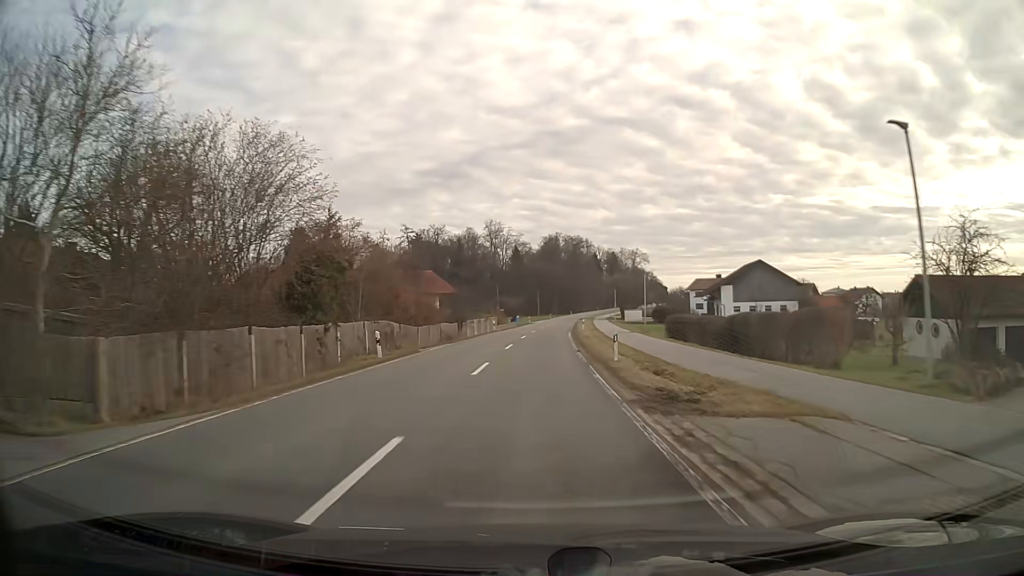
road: secondary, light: Day
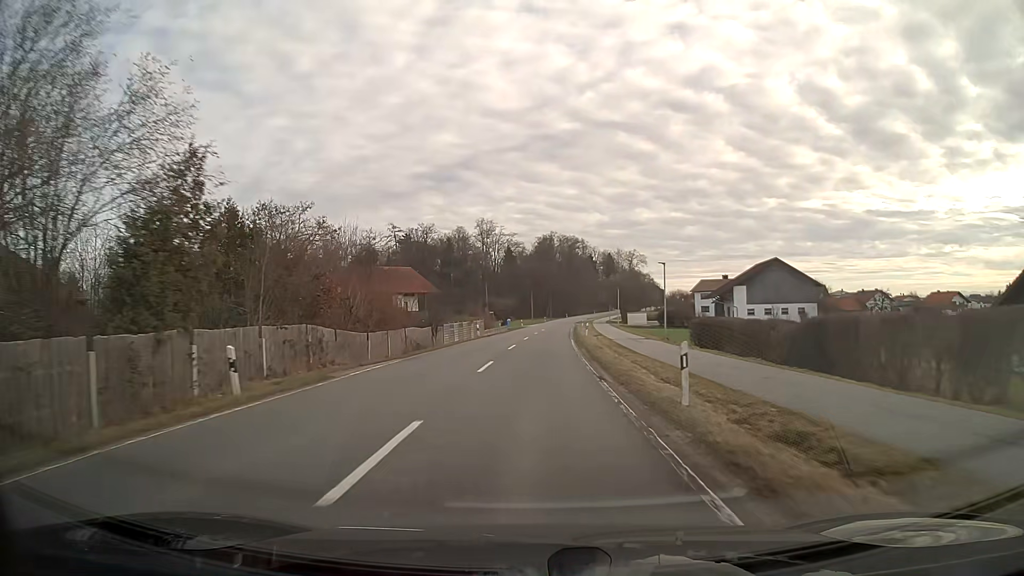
(+0.1, +10.9) m; +1°
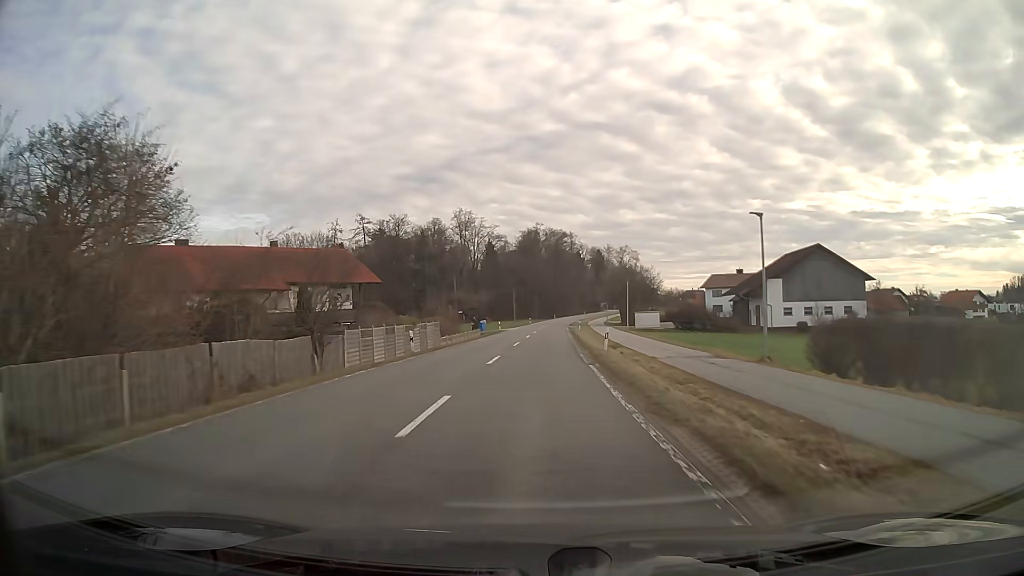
(+0.3, +21.7) m; +1°
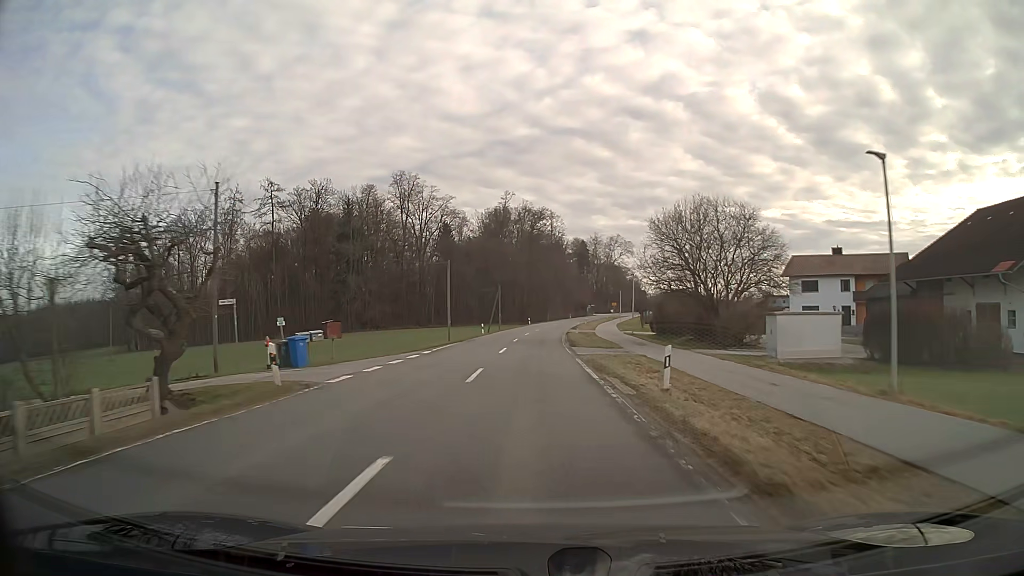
(+1.2, +53.7) m; +2°
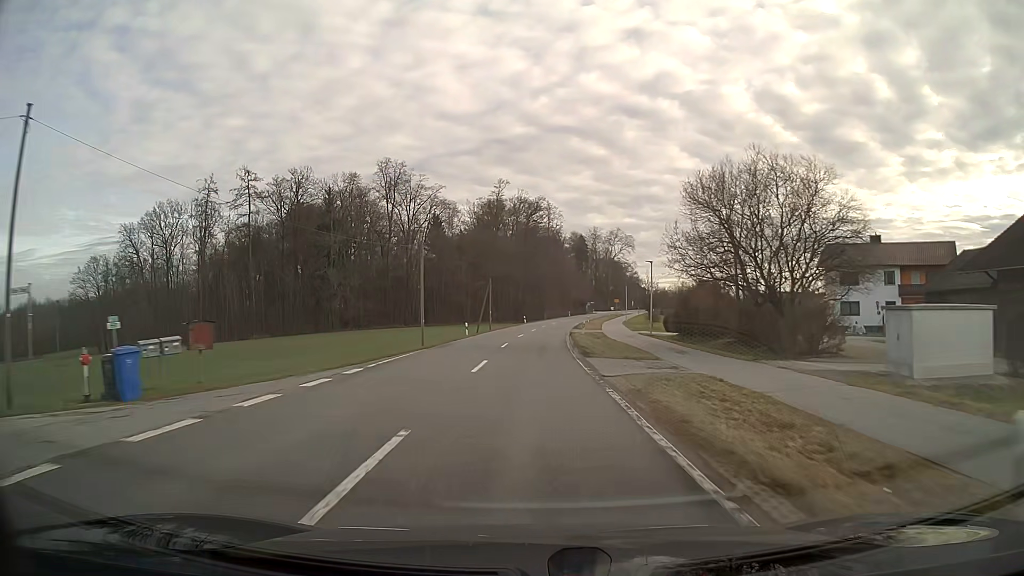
(0.0, +10.6) m; 0°
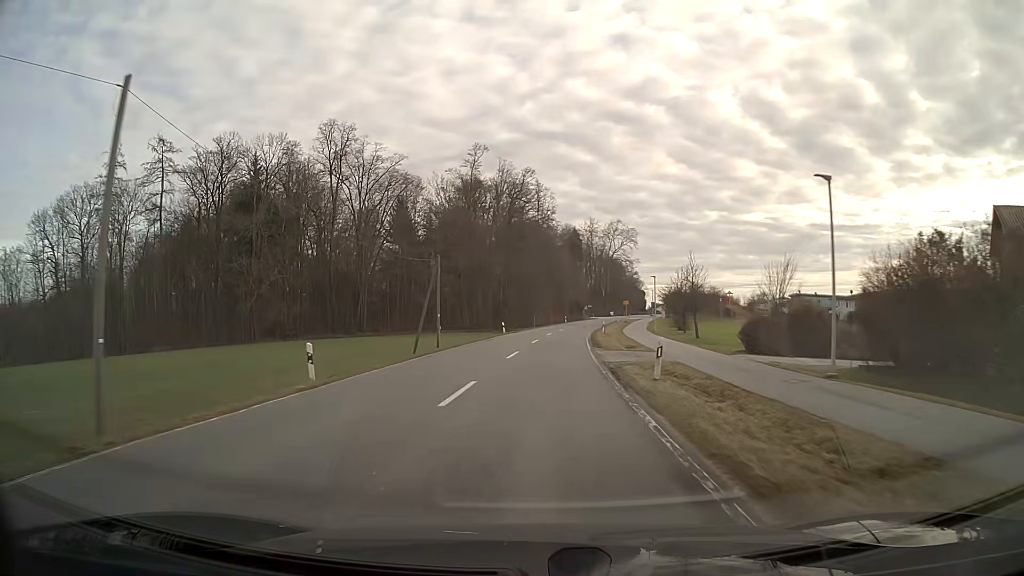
(+0.3, +30.5) m; +1°
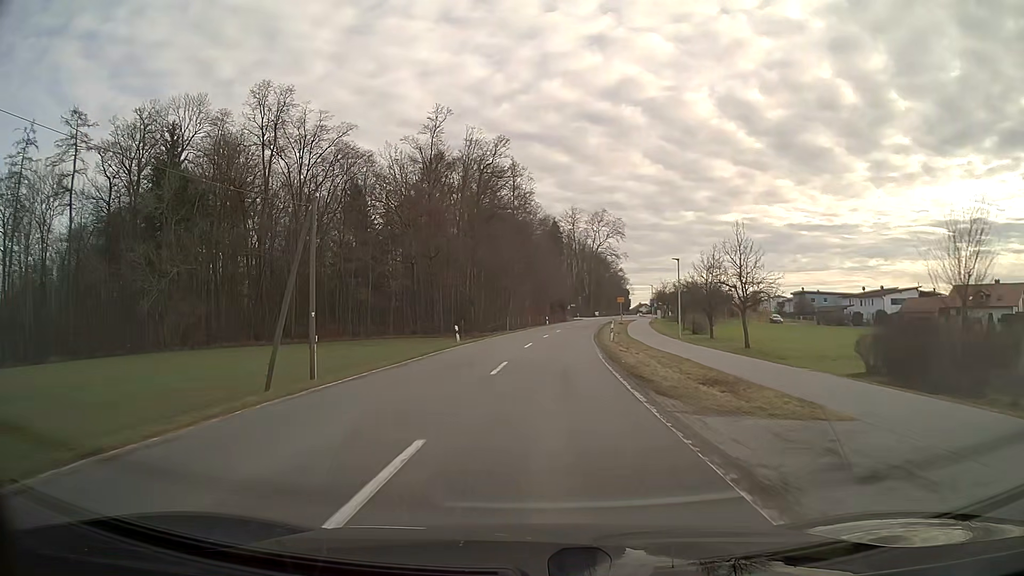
(+0.3, +19.1) m; +2°
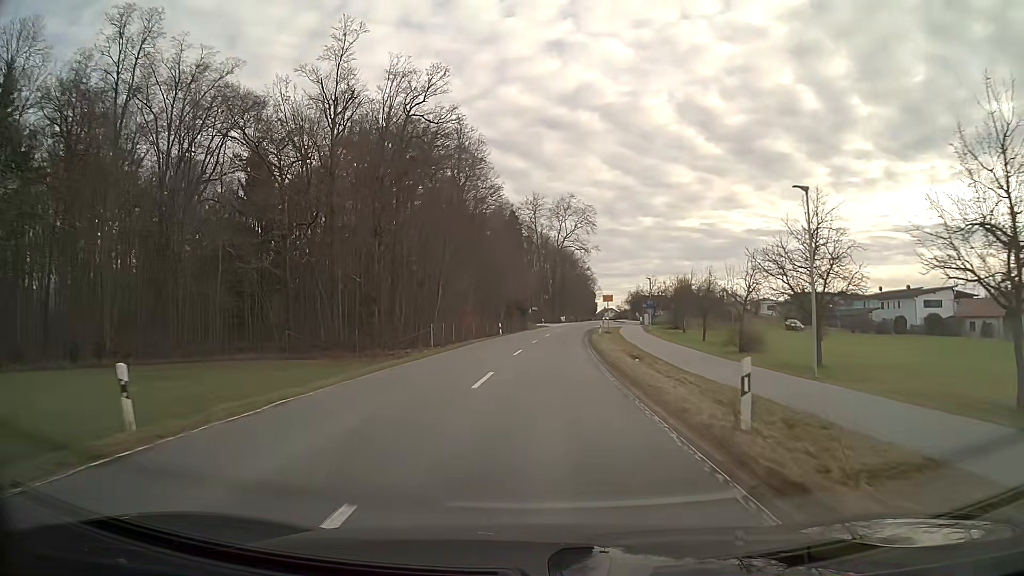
(+0.8, +26.7) m; +3°
(0, +10) (0, +20) (+1, +30) (+1, +40) (+2, +50) (+3, +60) (+4, +70) (+5, +80) (+7, +90) (+8, +100) m
